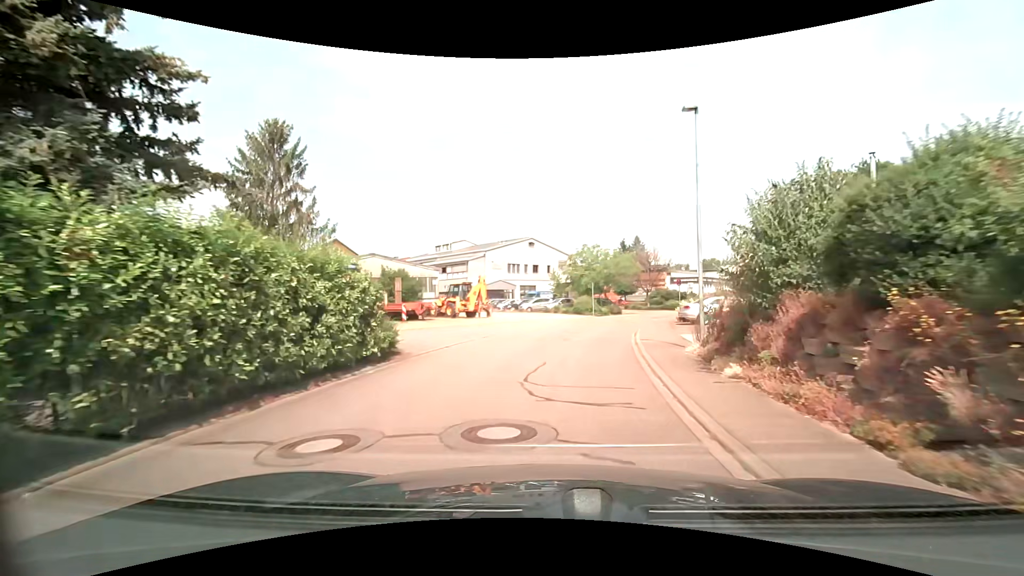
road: residential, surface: asphalt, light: Day
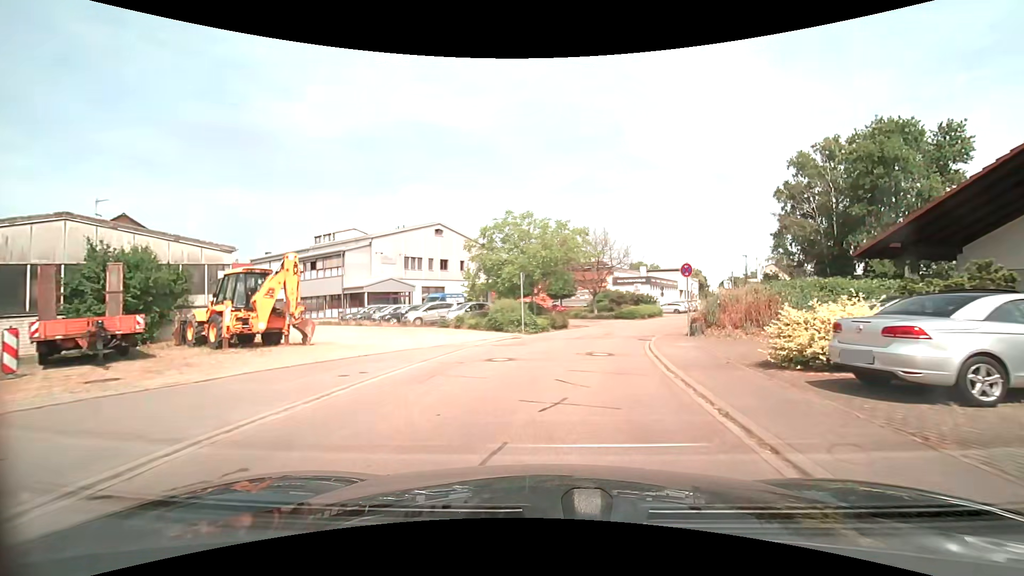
(+1.4, +20.1) m; +9°
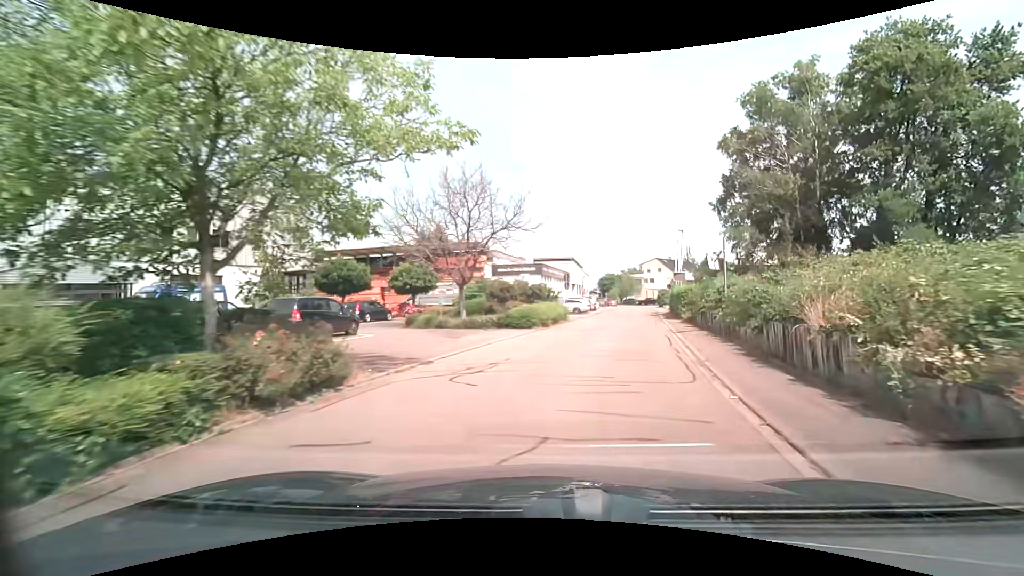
(+2.0, +20.8) m; +13°
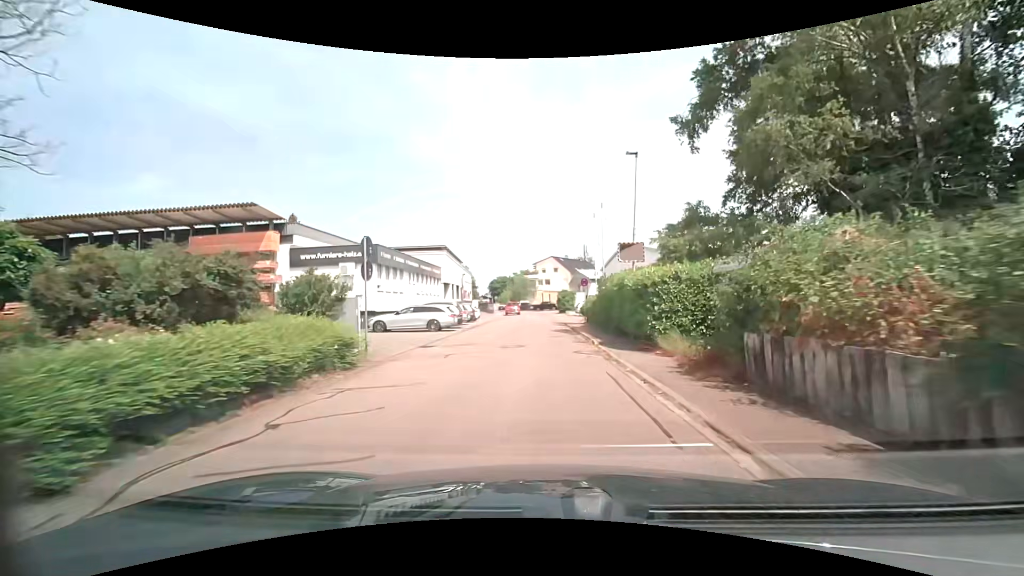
(+3.0, +21.4) m; +13°
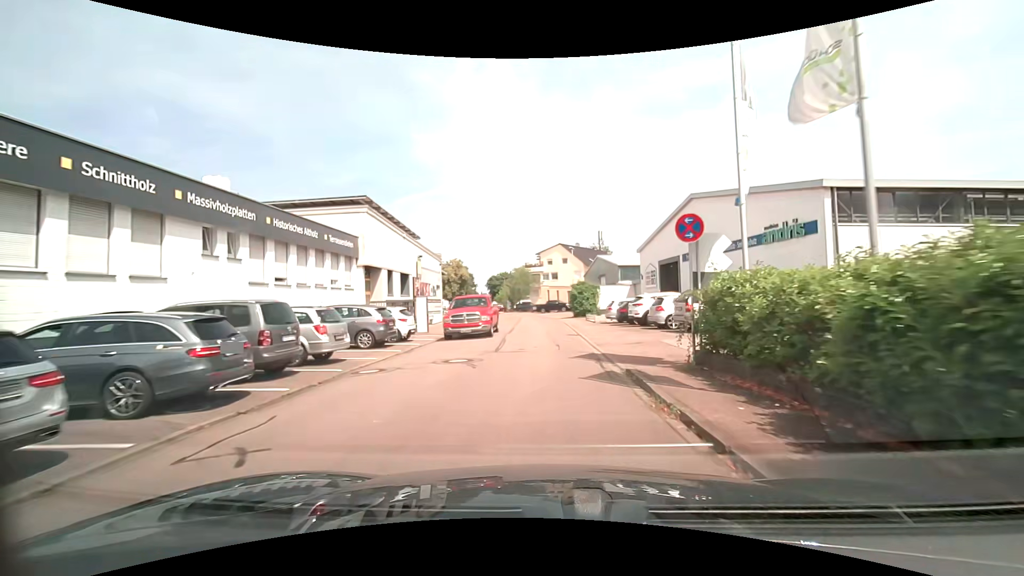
(-0.2, +23.8) m; -1°
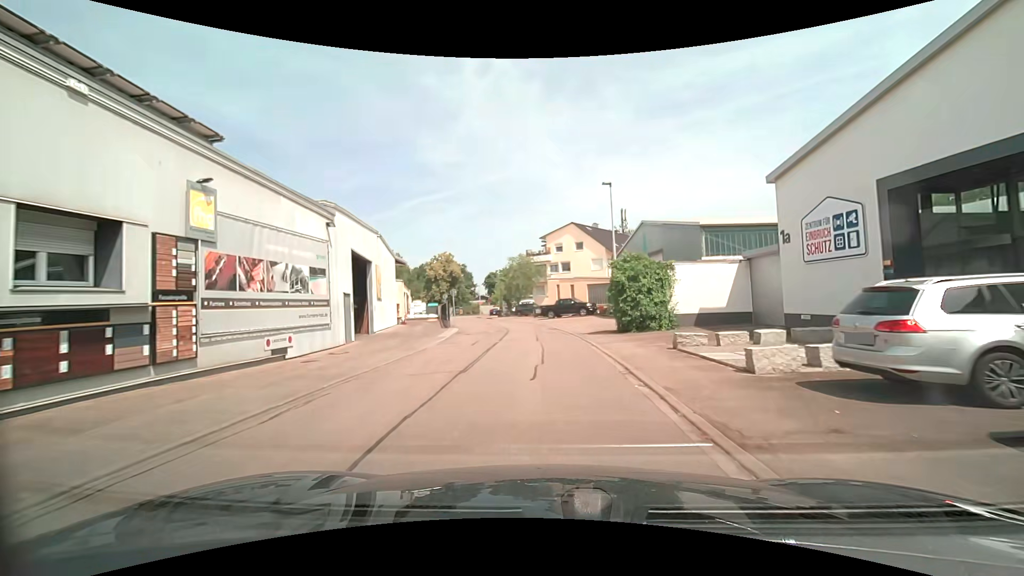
(0.0, +24.6) m; 0°
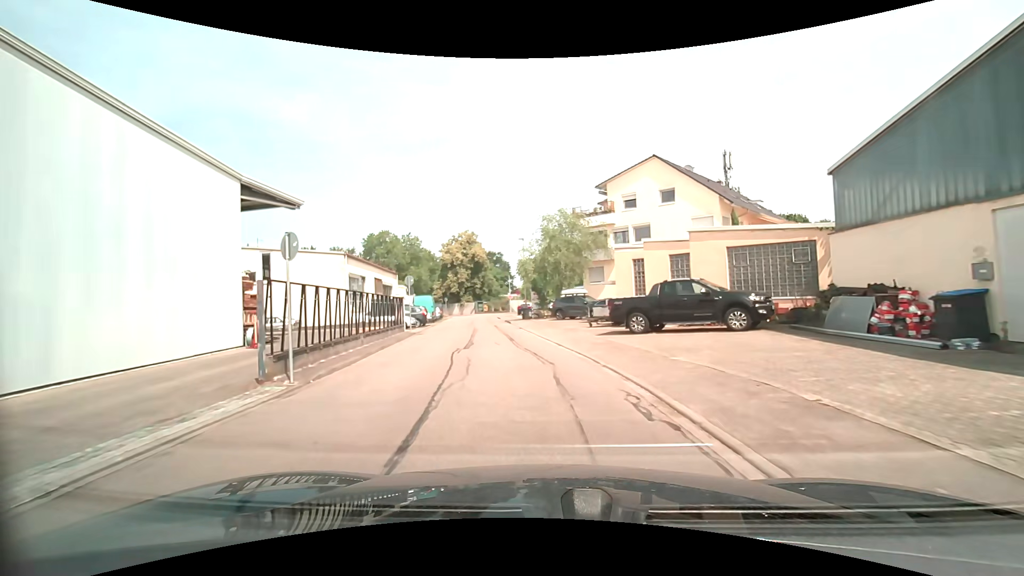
(-1.1, +28.8) m; -5°
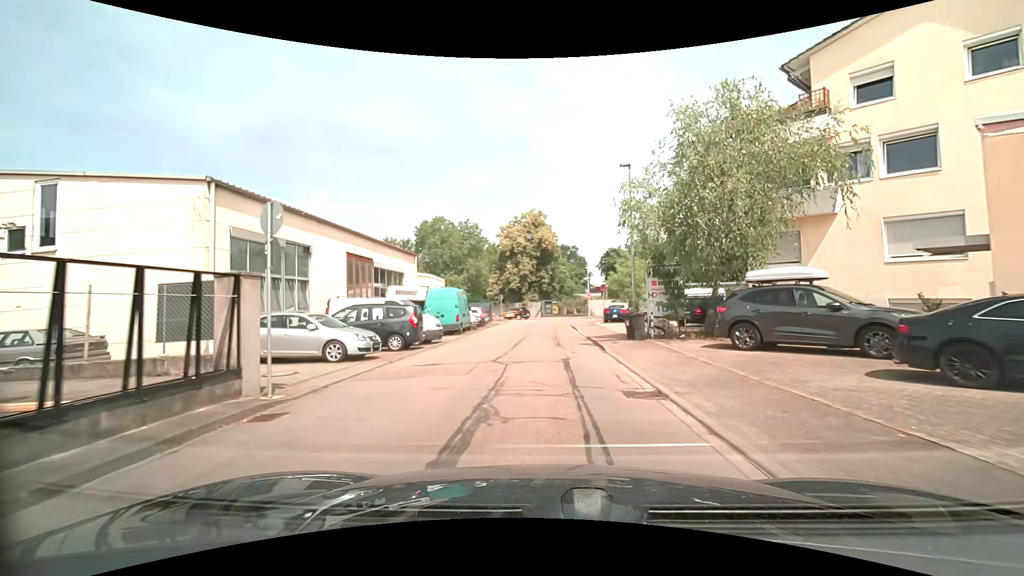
(-1.9, +20.7) m; -8°
